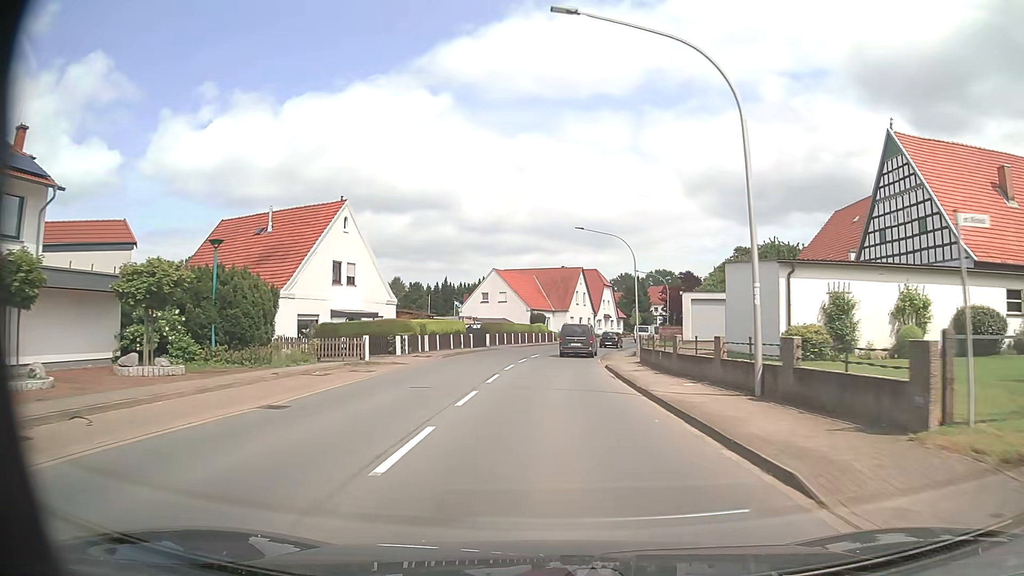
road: primary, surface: asphalt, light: Day
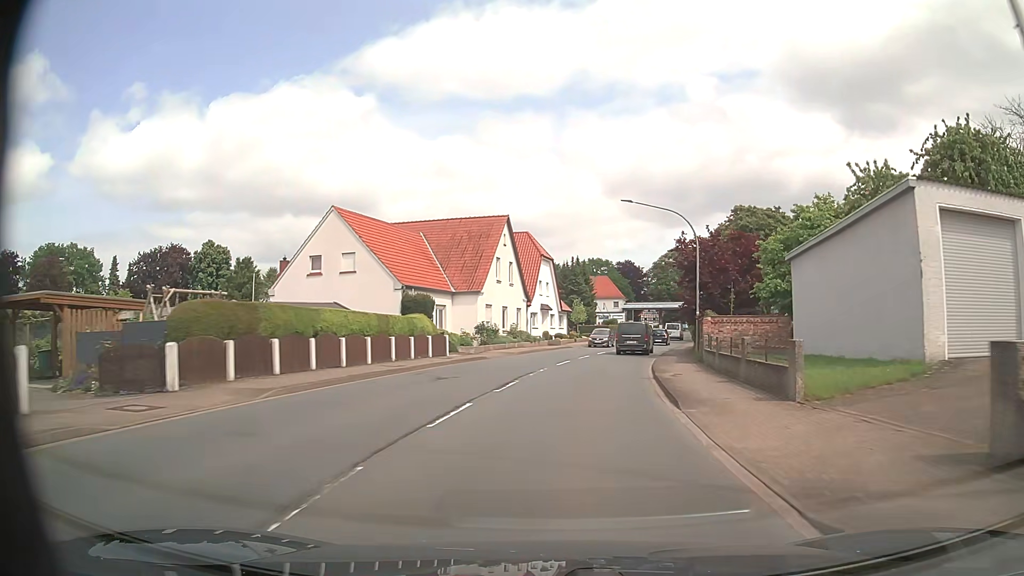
(+1.2, +39.5) m; +7°
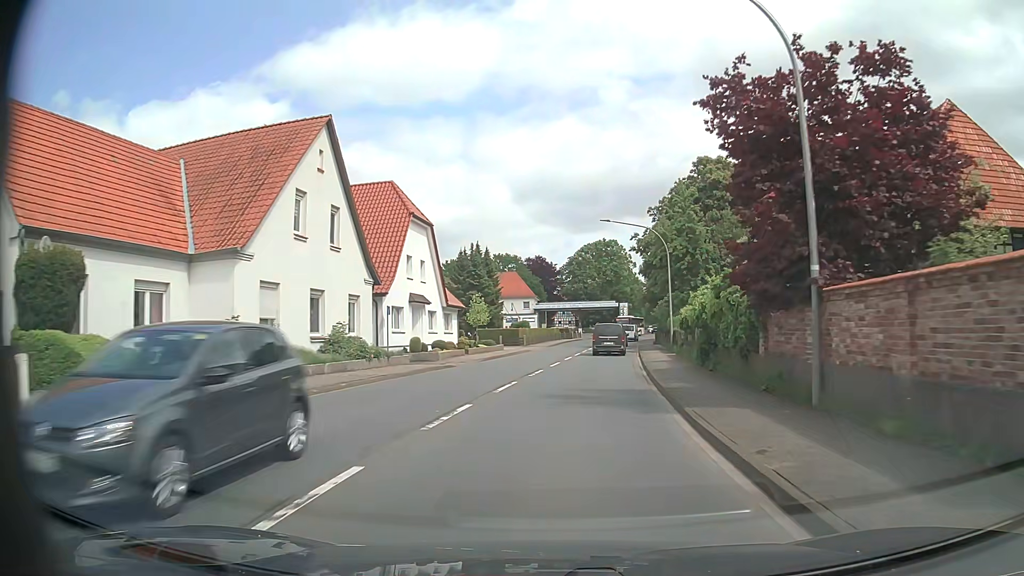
(+1.7, +23.6) m; +7°
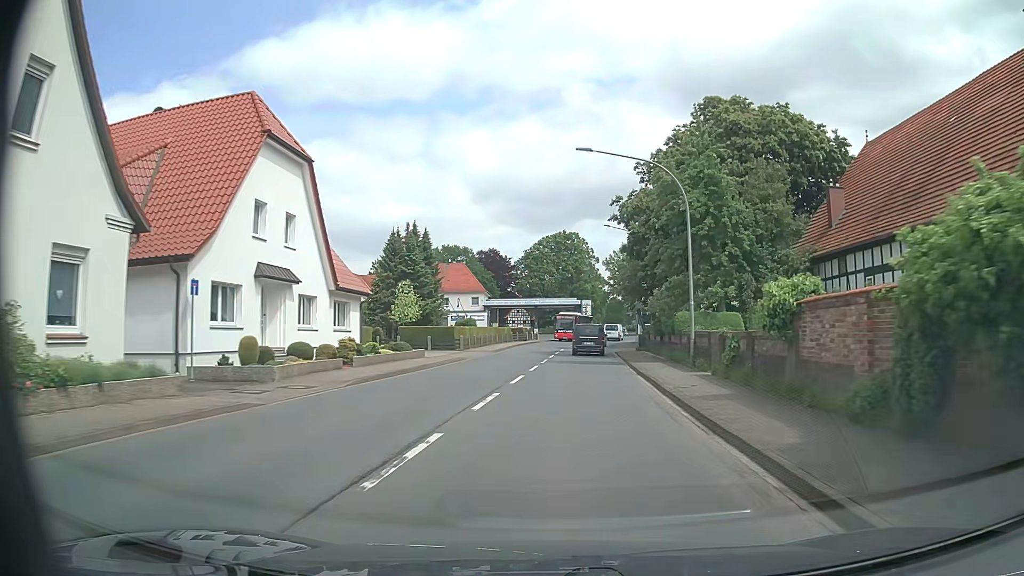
(+0.5, +15.8) m; +4°
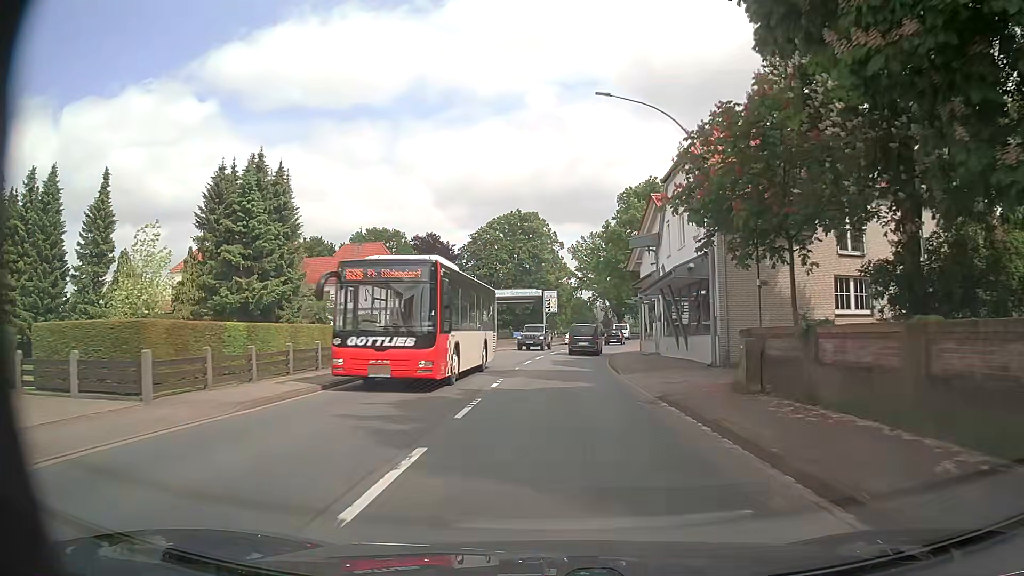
(+1.1, +31.6) m; +2°
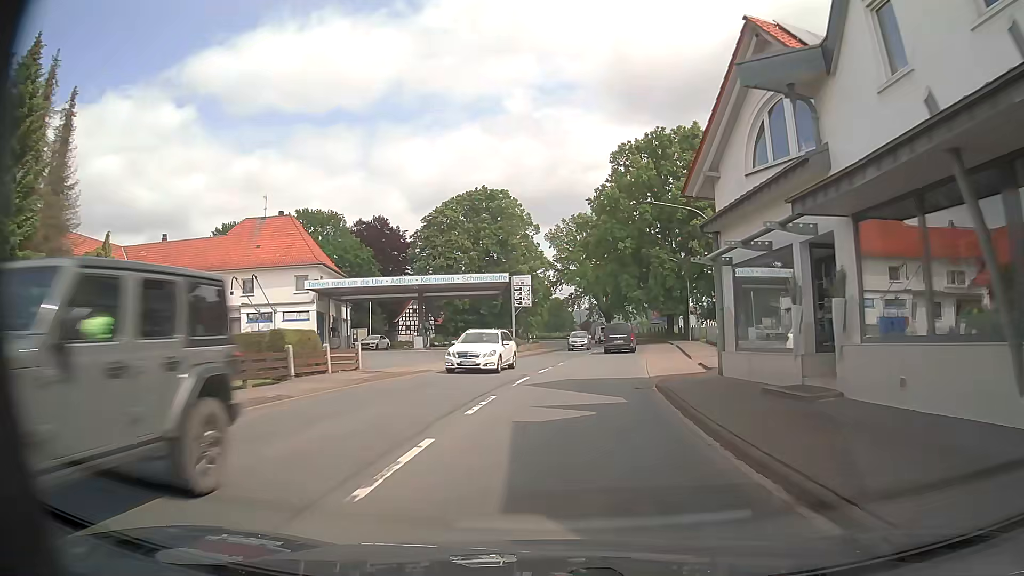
(+0.6, +23.7) m; +3°
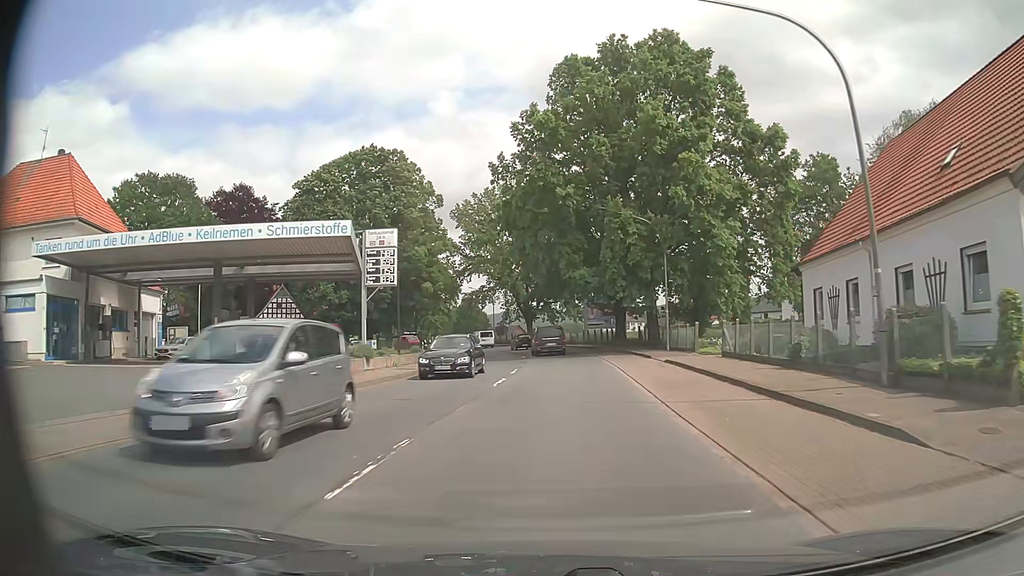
(+1.4, +23.6) m; +7°
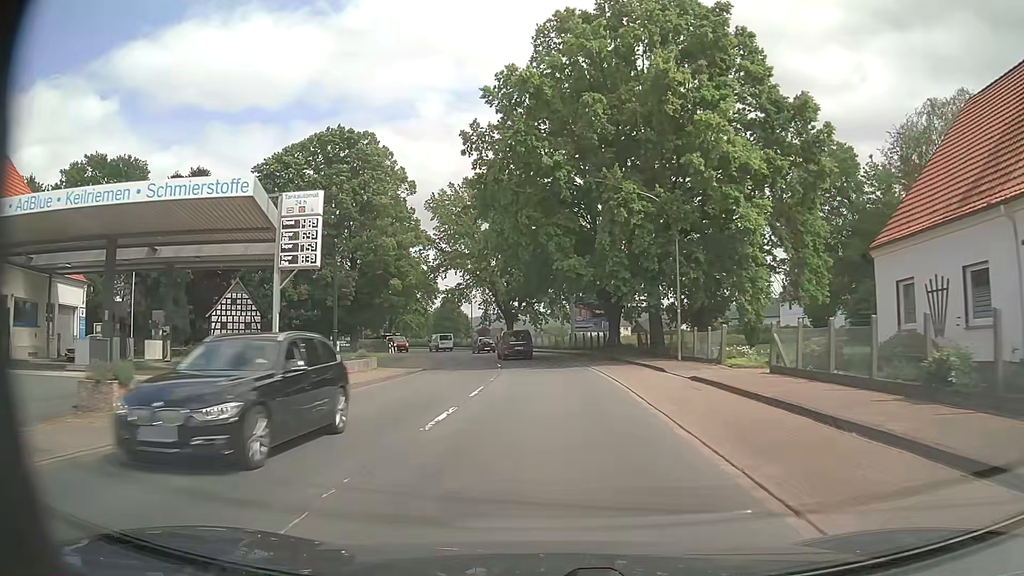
(+0.1, +7.8) m; +1°
(0, +10) (0, +20) (0, +30) (-1, +40) (-3, +50) (-5, +60) (-7, +69) (-11, +79) (-15, +88) (-20, +96) m
